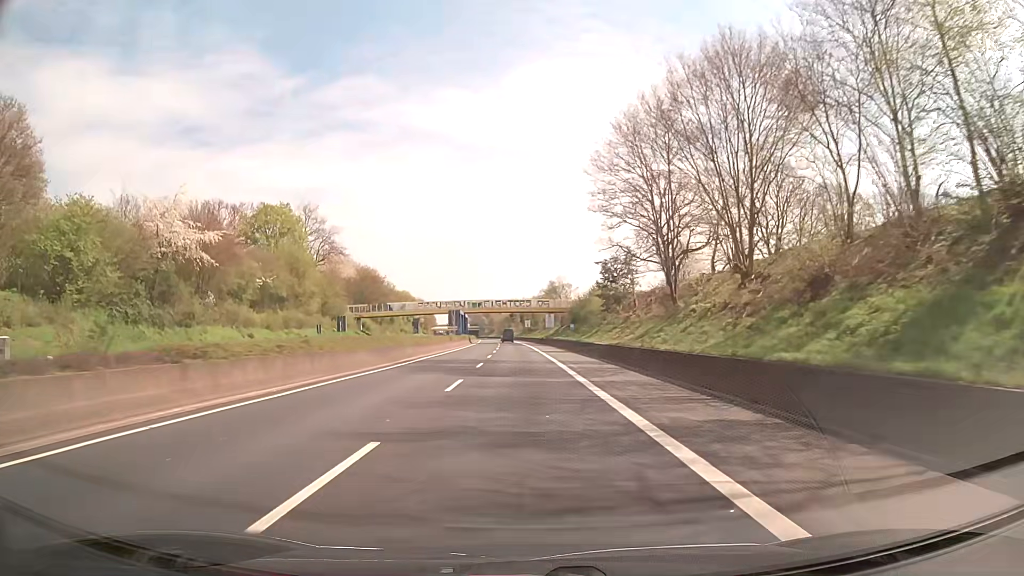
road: trunk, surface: asphalt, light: Day
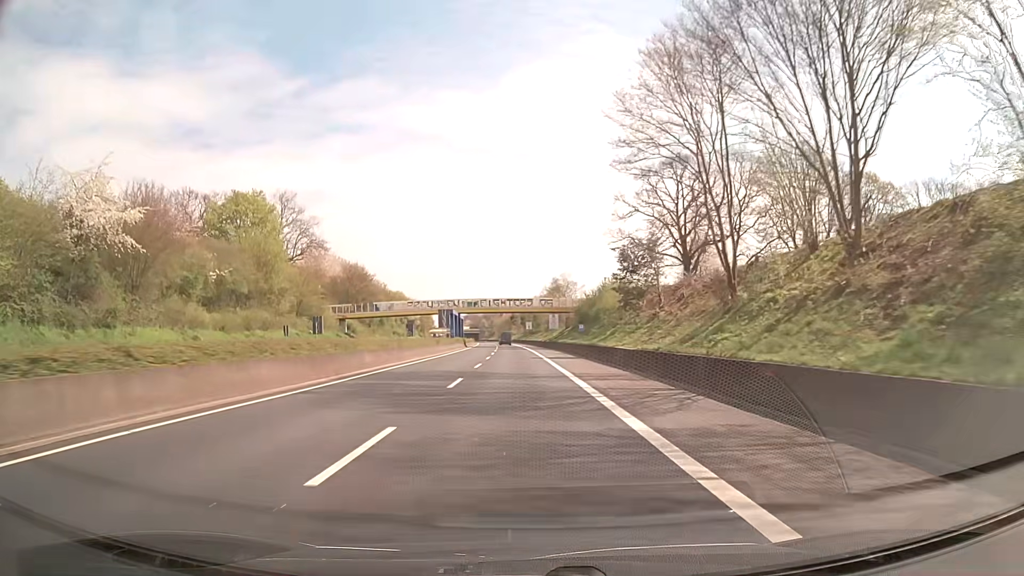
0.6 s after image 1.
(0.0, +10.6) m; 0°
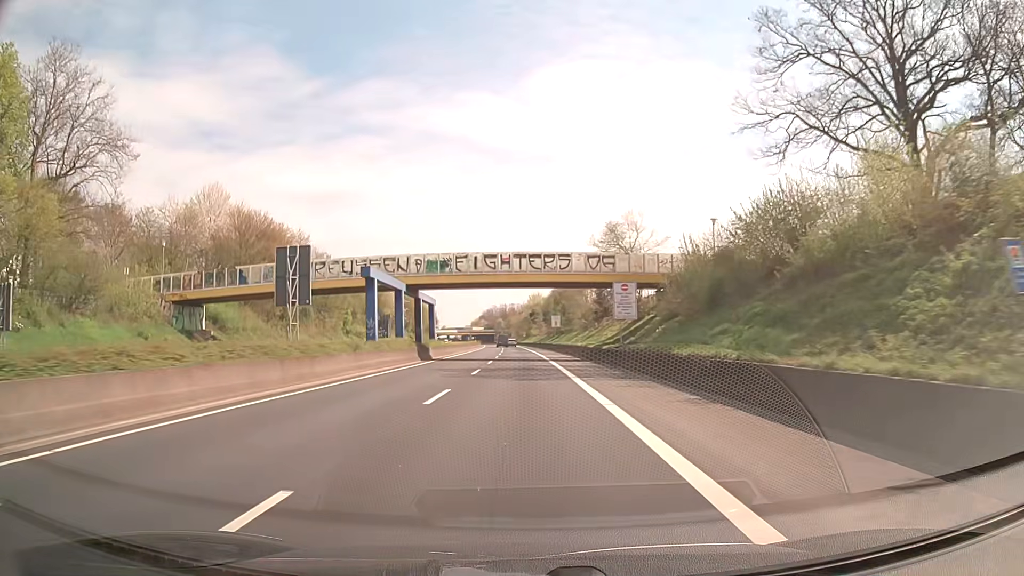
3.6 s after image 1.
(-0.6, +52.8) m; -2°
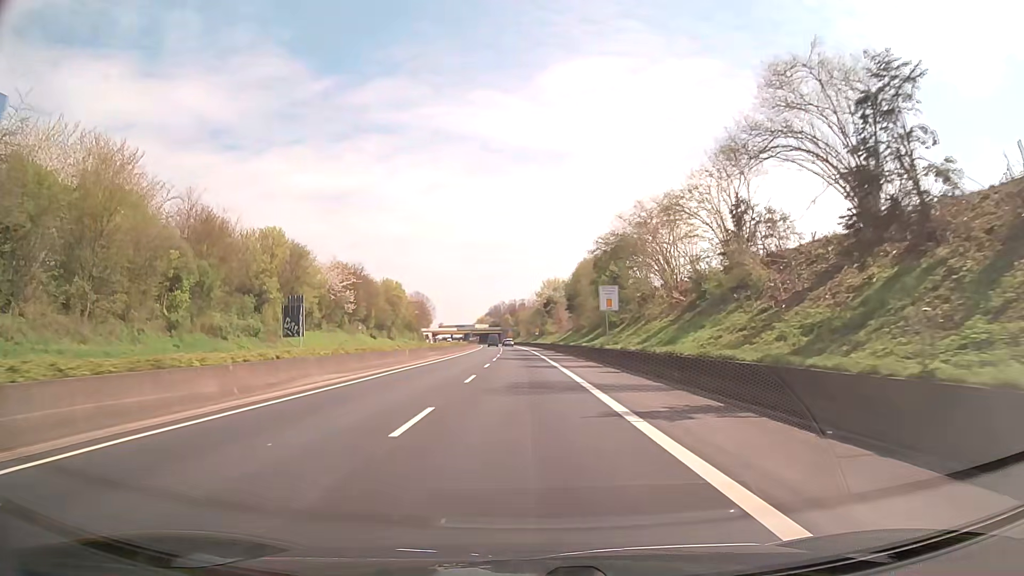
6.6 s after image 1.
(-0.4, +52.9) m; -1°
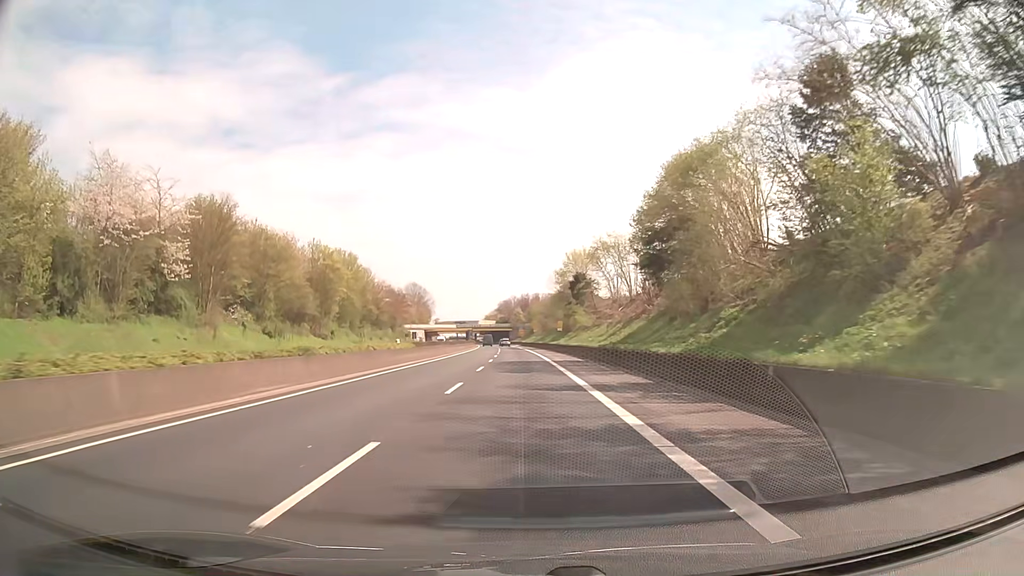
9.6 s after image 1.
(-0.4, +53.2) m; -1°
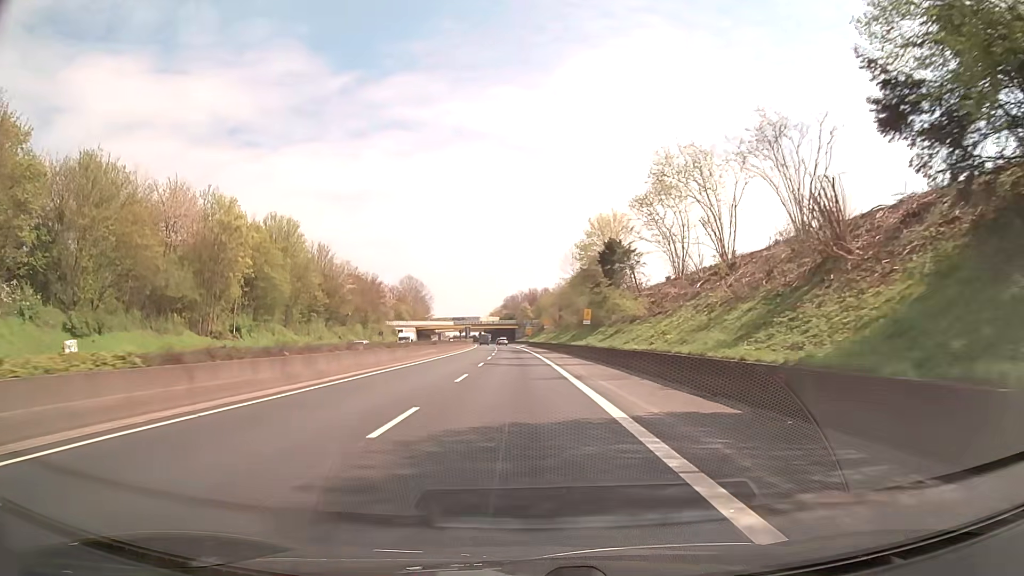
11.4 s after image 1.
(-0.2, +32.0) m; 0°
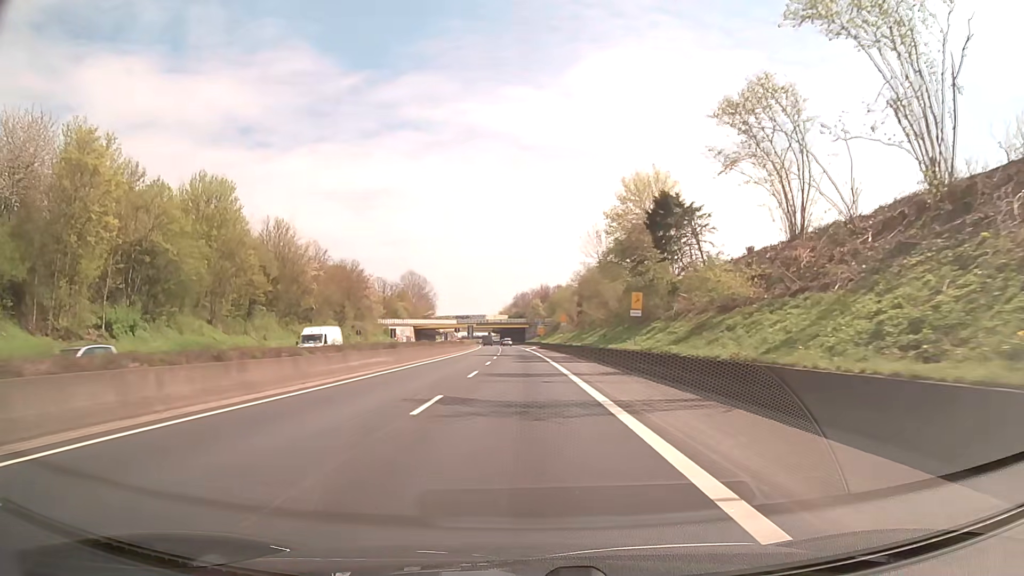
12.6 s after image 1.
(-0.3, +21.3) m; -1°
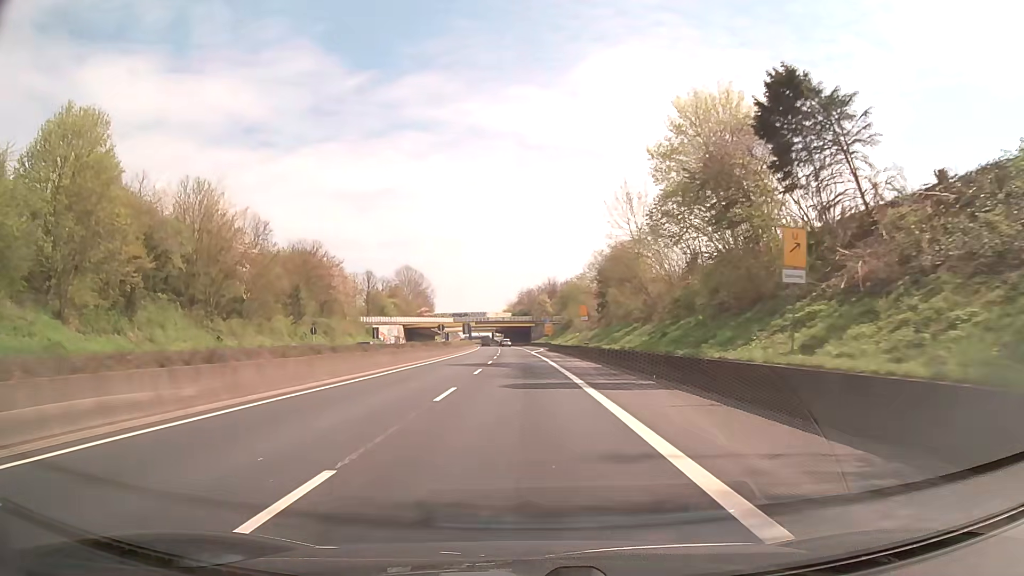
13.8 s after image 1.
(-0.2, +21.4) m; -1°
(0, +10) (0, +20) (0, +30) (0, +40) (-1, +50) (-1, +60) (-1, +70) (-1, +80) (-2, +90) (-2, +100) m
